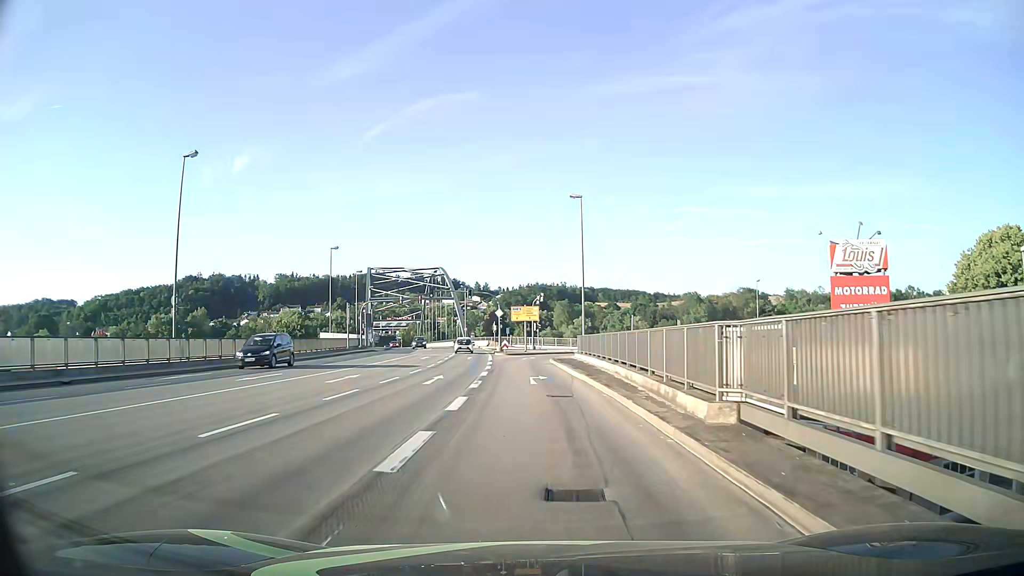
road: primary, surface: asphalt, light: Day
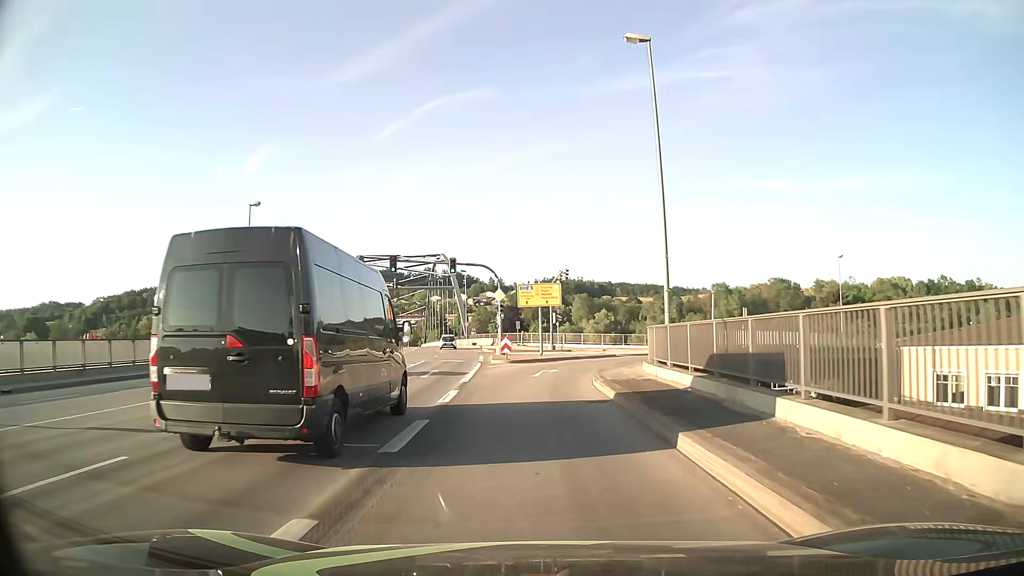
(-0.2, +22.8) m; -1°
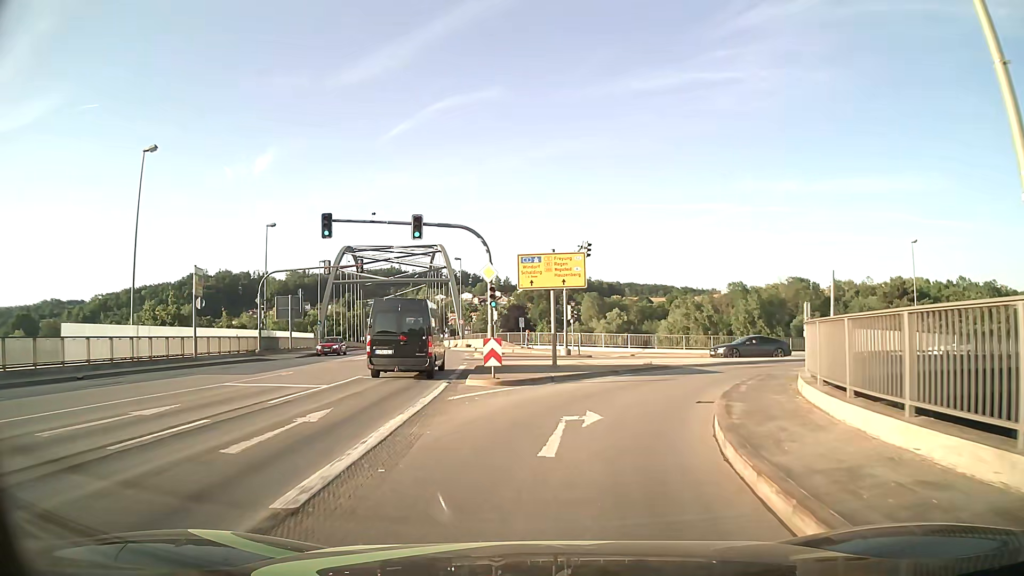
(-0.2, +14.5) m; -1°
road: primary_link
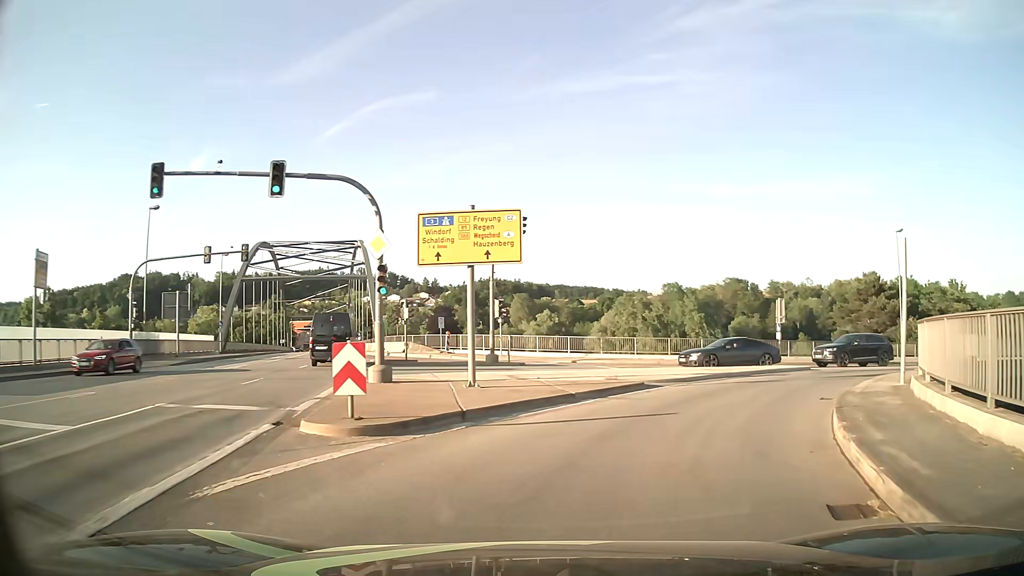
(+0.3, +8.7) m; +6°
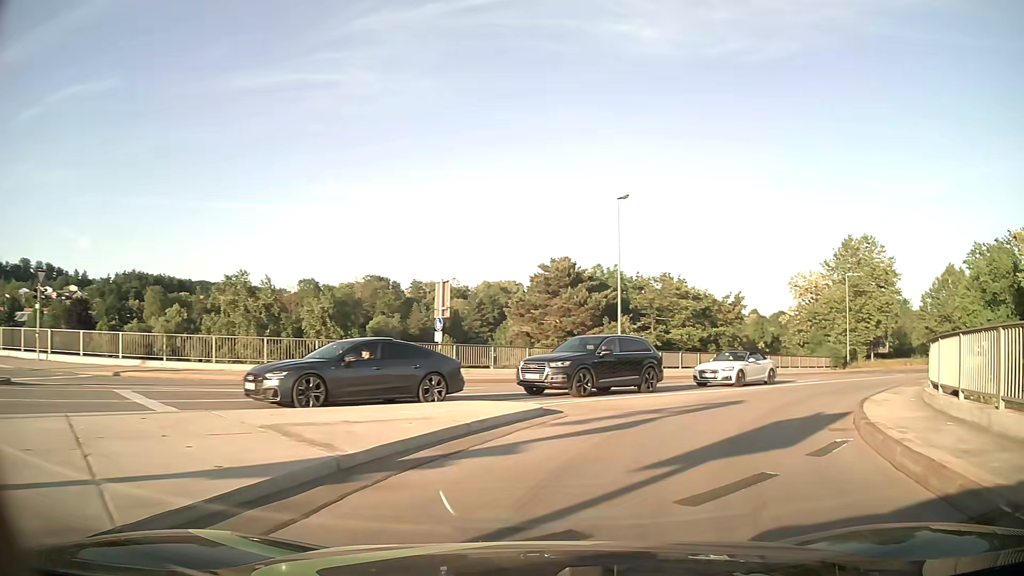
(+3.9, +15.7) m; +31°
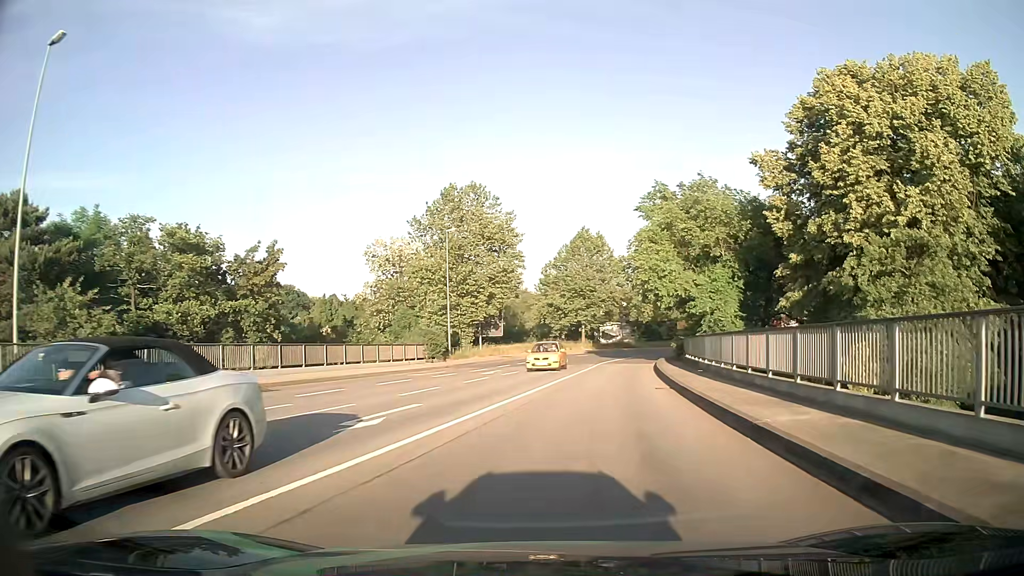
(+7.3, +19.8) m; +35°
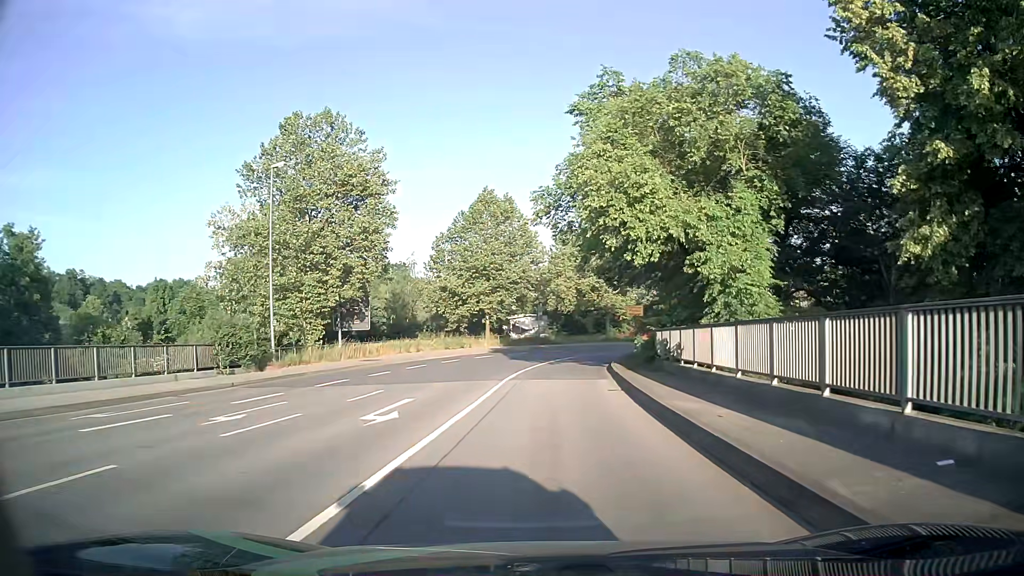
(+1.8, +19.6) m; +8°
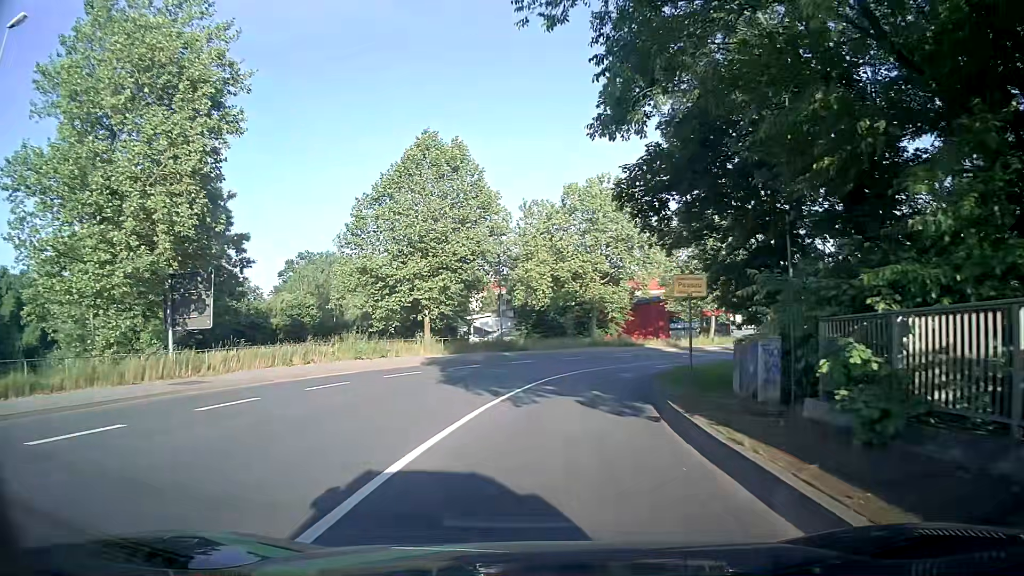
(+0.4, +19.3) m; +2°
(0, +10) (+1, +20) (+4, +30) (+8, +39) (+14, +47) (+22, +53) (+30, +58) (+40, +60) (+50, +58) (+57, +51) m
